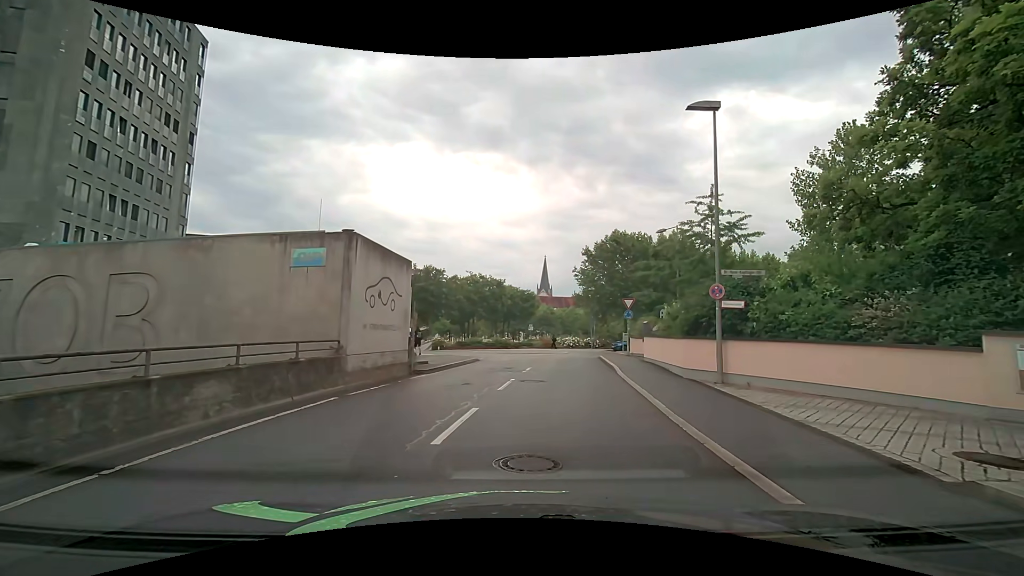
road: residential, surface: asphalt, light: Day
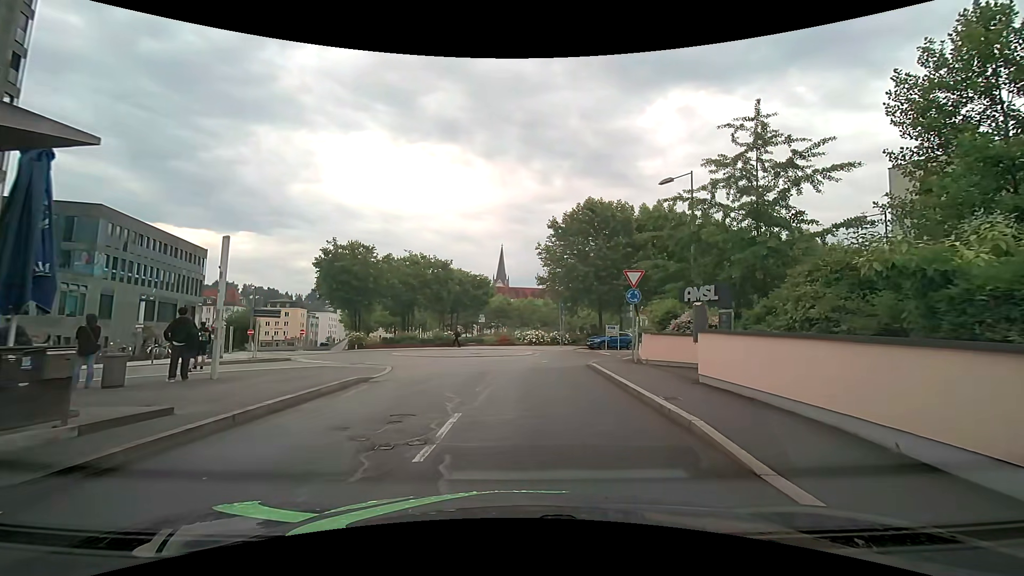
(+0.4, +12.8) m; +3°
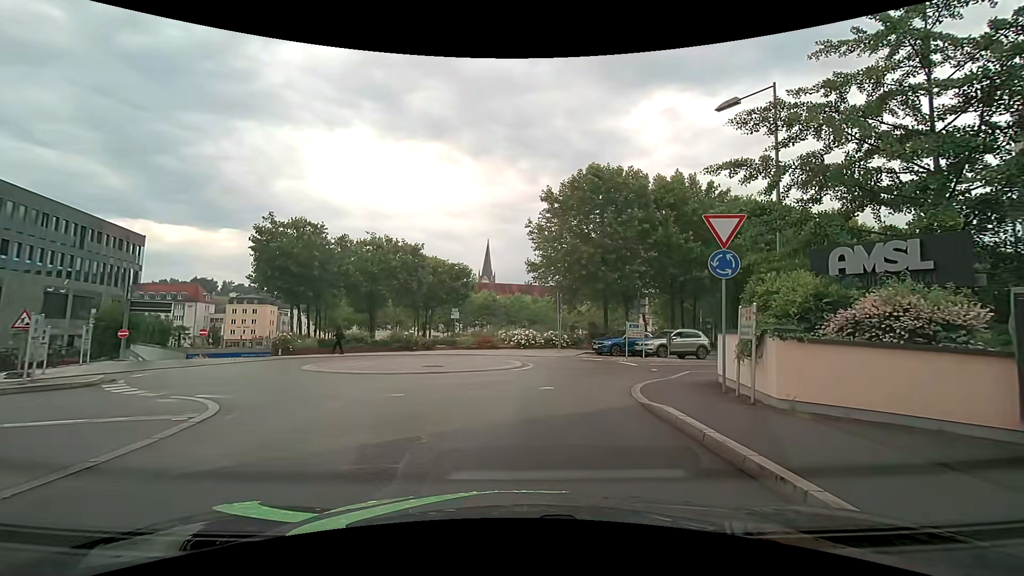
(+0.2, +9.9) m; +2°
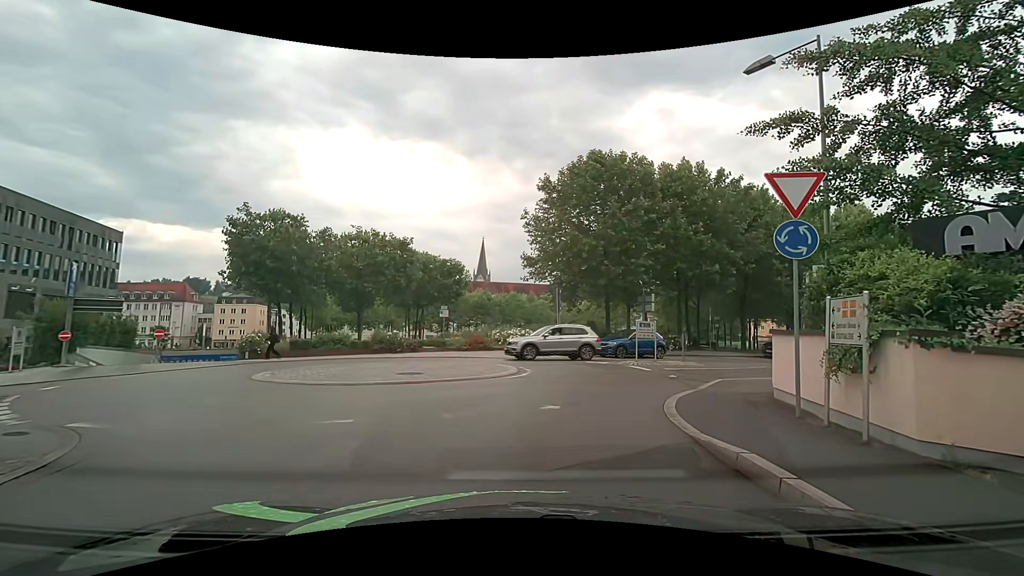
(0.0, +2.7) m; 0°
(0, +10) (+4, +19) (+13, +23) (+22, +27) (+32, +31) (+41, +34) (+51, +36) (+61, +36) (+71, +34) (+80, +31) m
